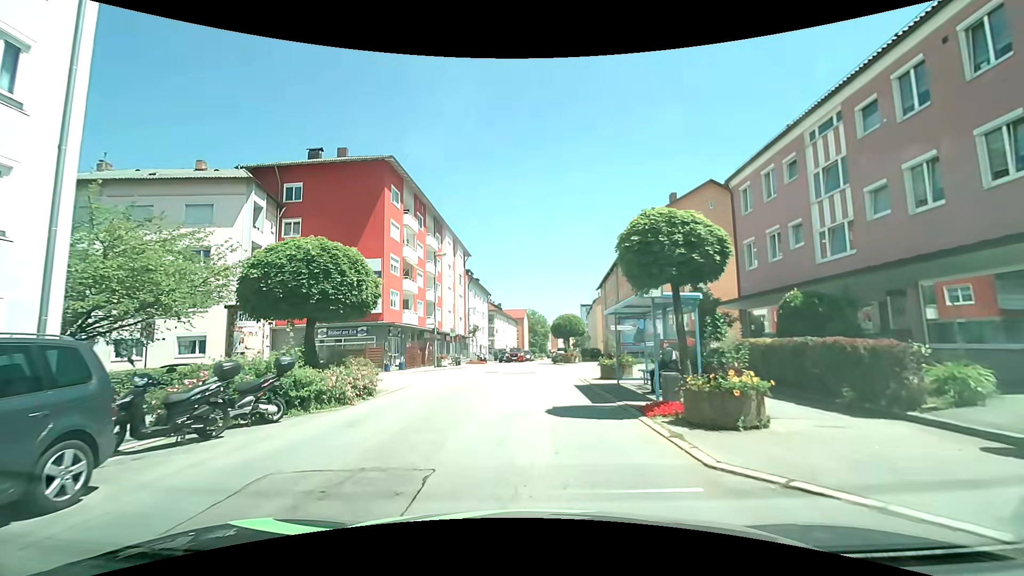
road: tertiary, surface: asphalt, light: Day
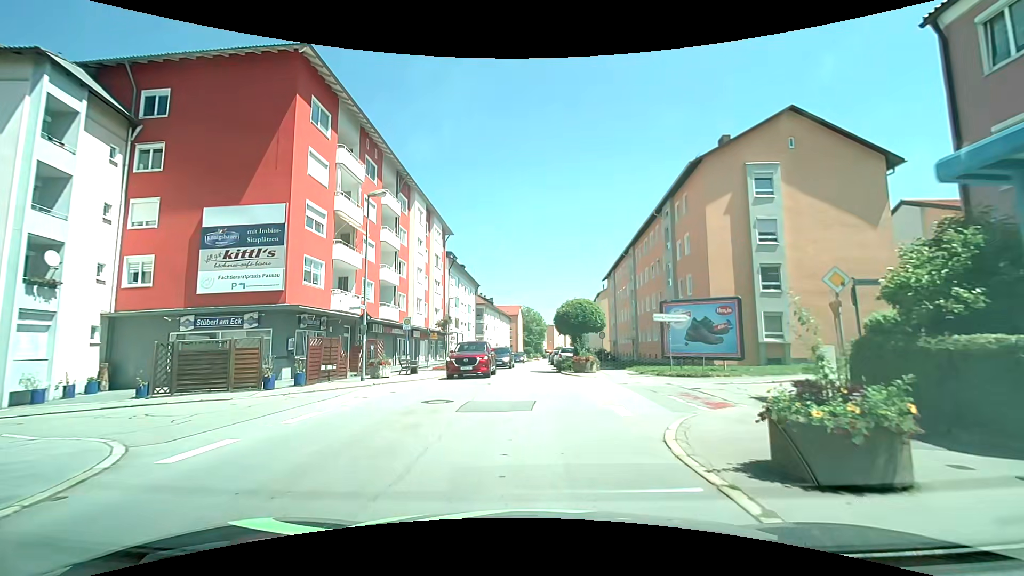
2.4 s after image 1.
(0.0, +13.9) m; +1°
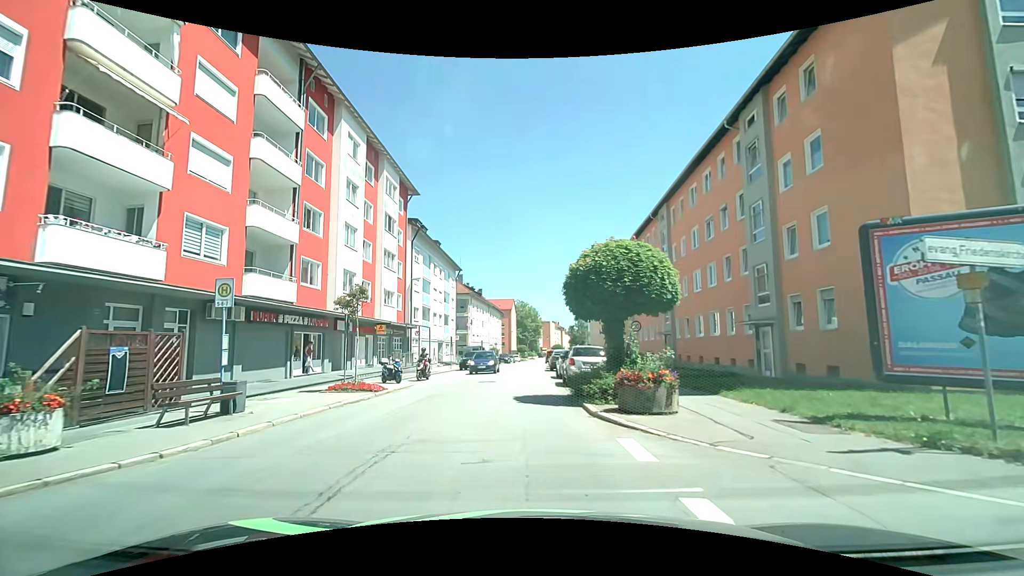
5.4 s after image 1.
(+0.2, +15.8) m; 0°
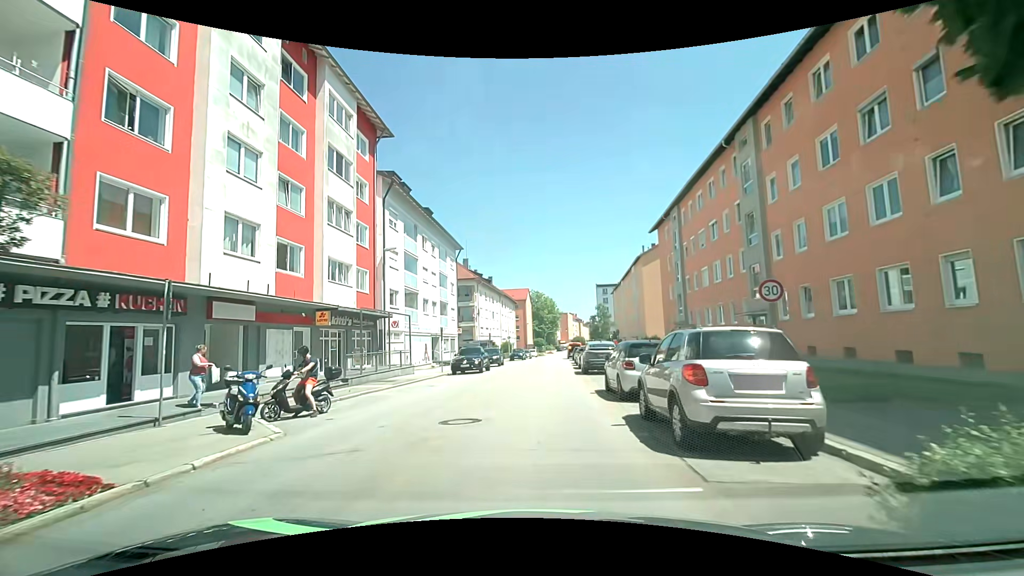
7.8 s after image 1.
(-0.2, +12.6) m; -1°
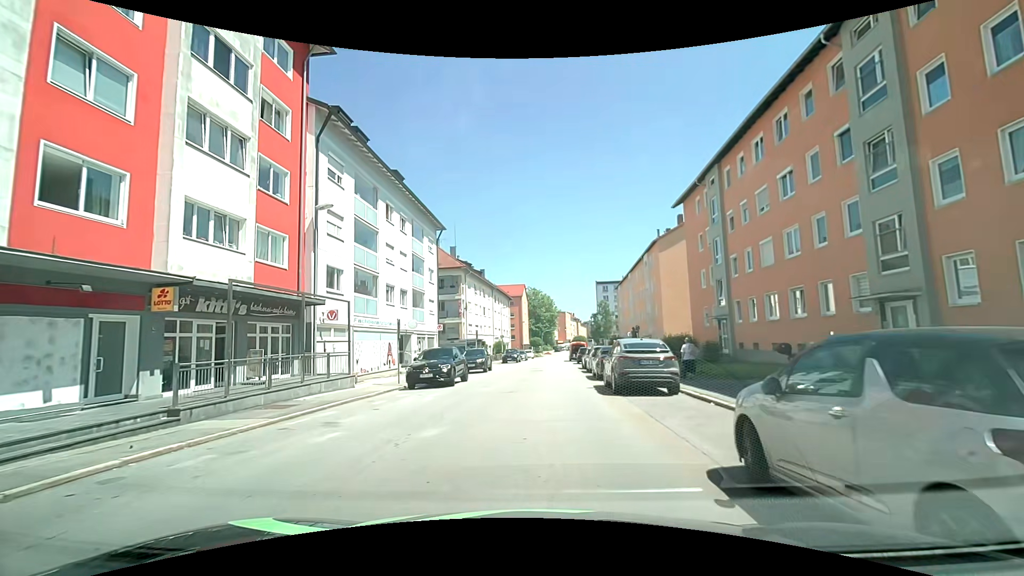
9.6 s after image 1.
(-0.1, +9.9) m; -1°
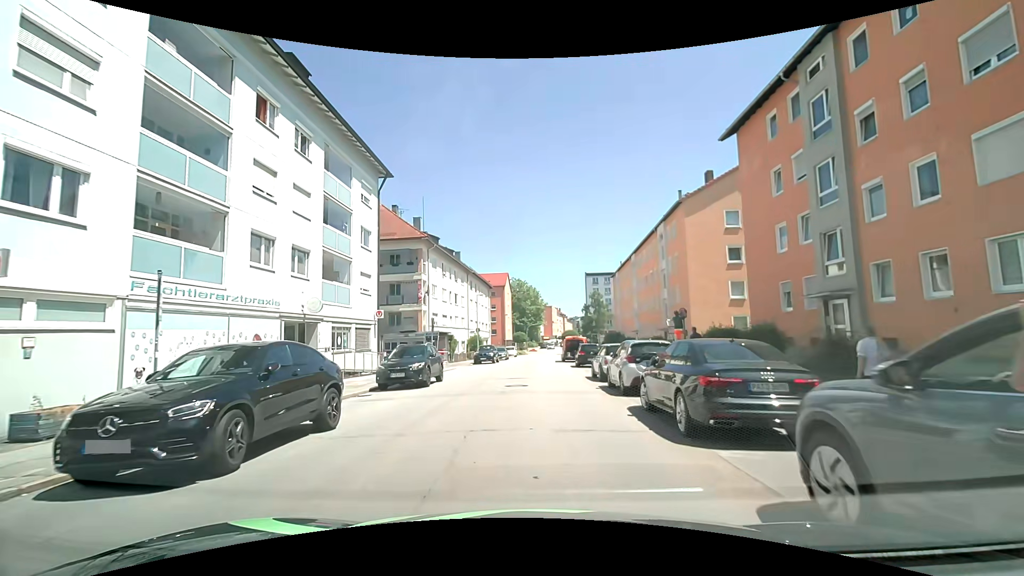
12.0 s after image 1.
(+0.3, +14.0) m; +2°
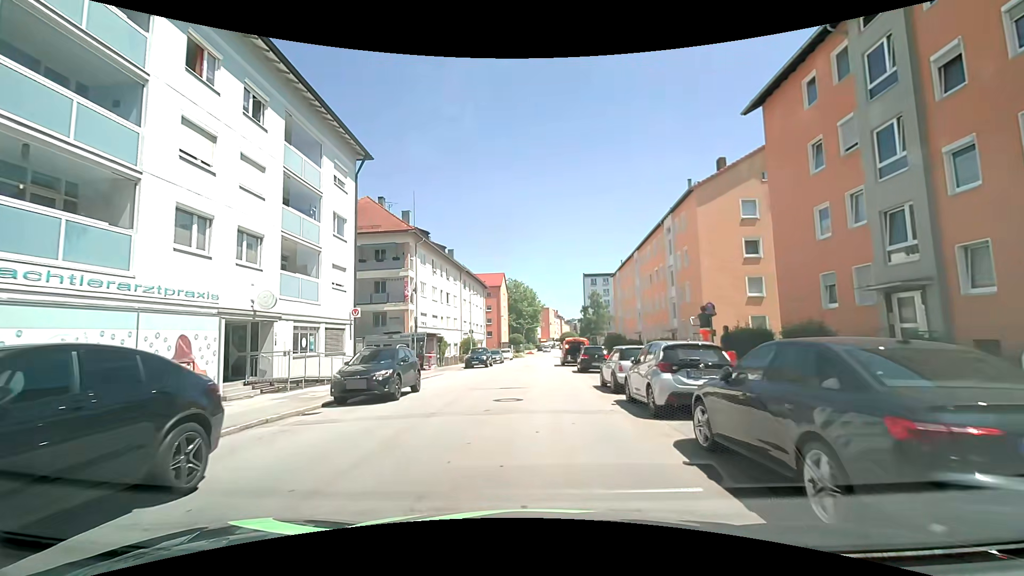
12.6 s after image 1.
(0.0, +3.7) m; +1°
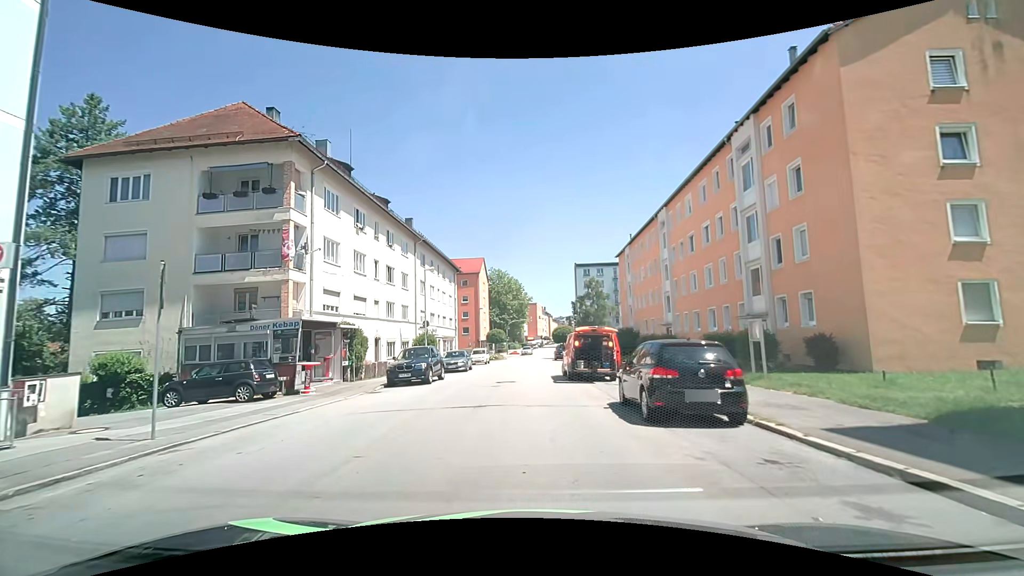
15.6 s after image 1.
(+0.2, +18.2) m; +1°
(0, +10) (0, +20) (0, +30) (0, +40) (0, +50) (0, +60) (+1, +70) (+2, +80) (+2, +90) (+3, +100) m
